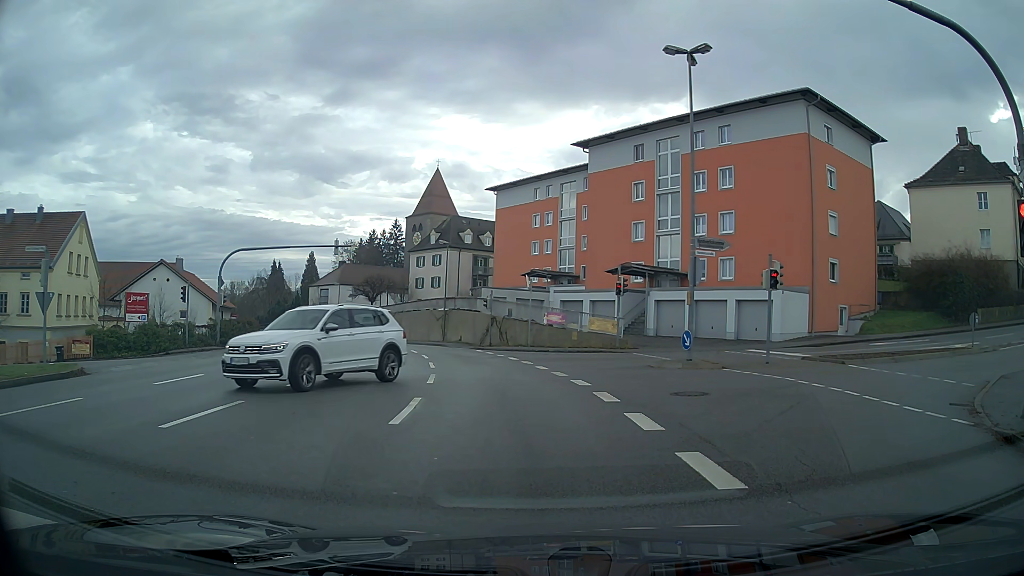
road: tertiary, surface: asphalt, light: Day
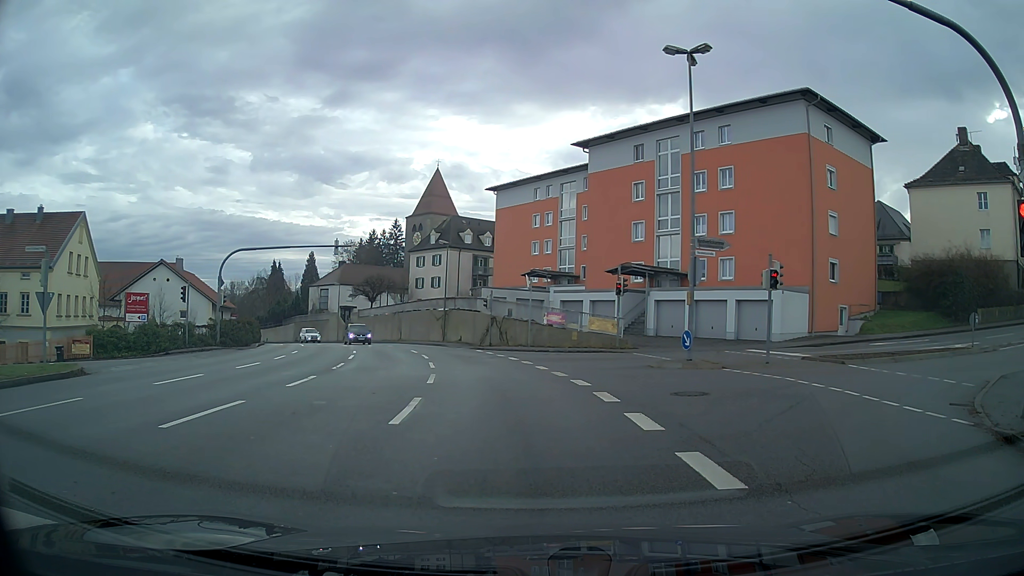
(0.0, 0.0) m; 0°
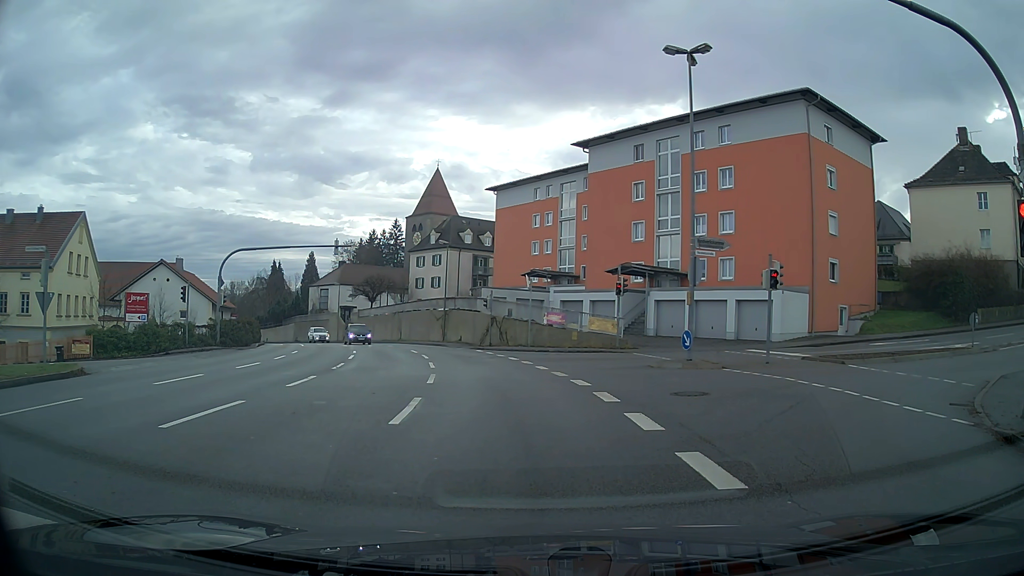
(0.0, 0.0) m; 0°
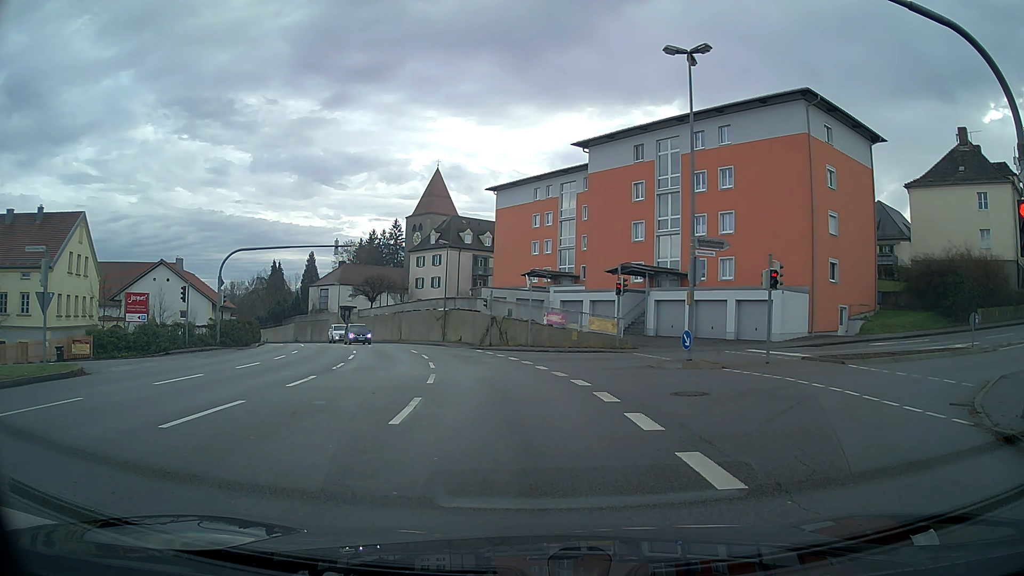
(0.0, 0.0) m; 0°
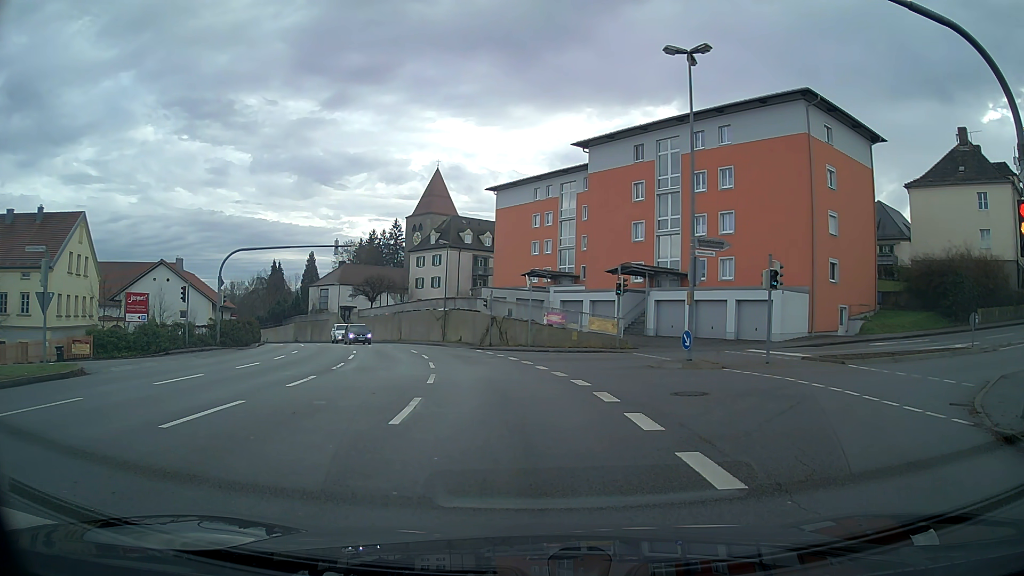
(0.0, 0.0) m; 0°
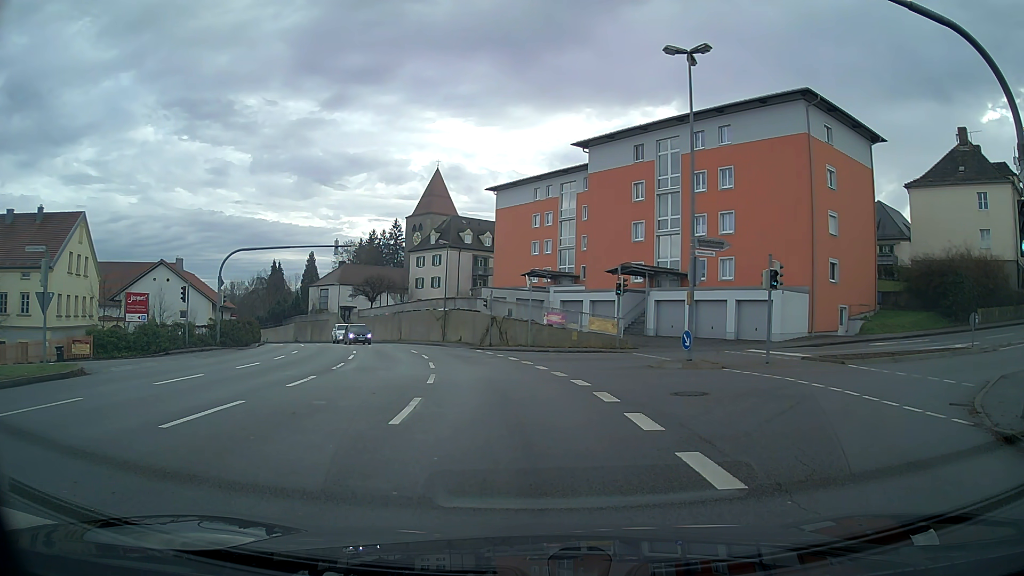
(0.0, 0.0) m; 0°
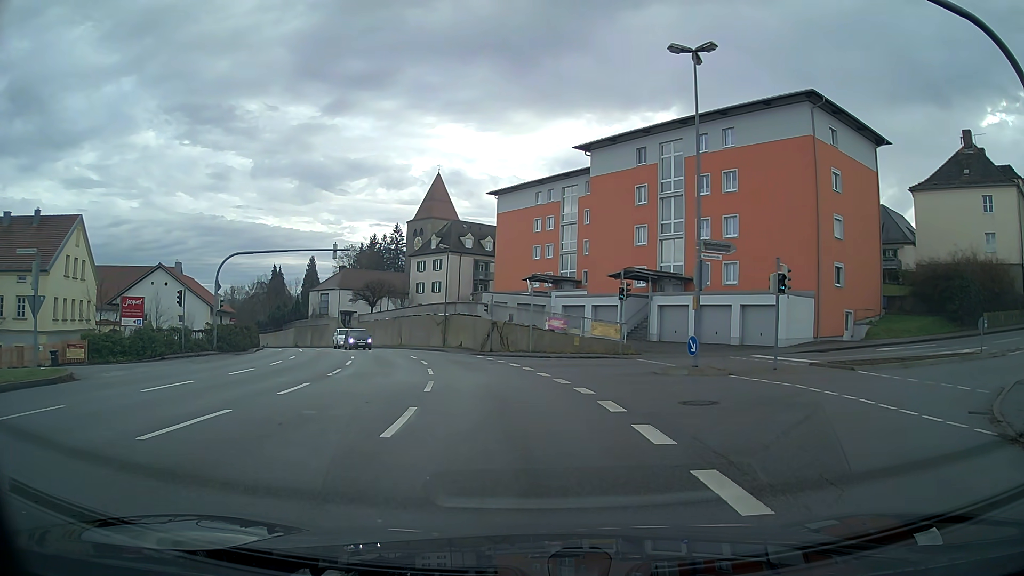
(0.0, +0.6) m; 0°
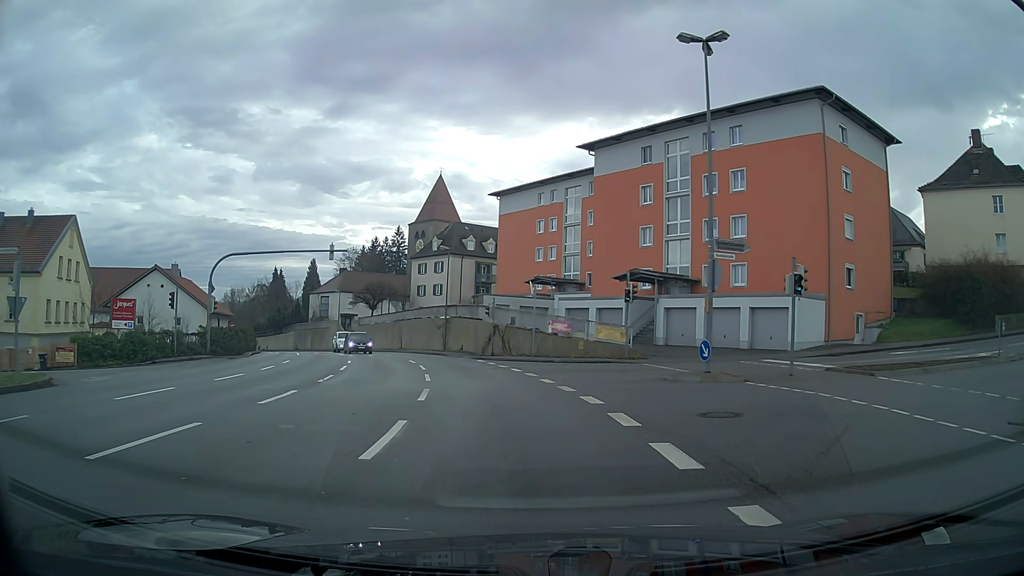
(0.0, +1.2) m; 0°
(0, +10) (-1, +20) (-3, +30) (-6, +39) (-10, +49) (-14, +58) (-18, +67) (-23, +76) (-29, +84) (-35, +92) m
